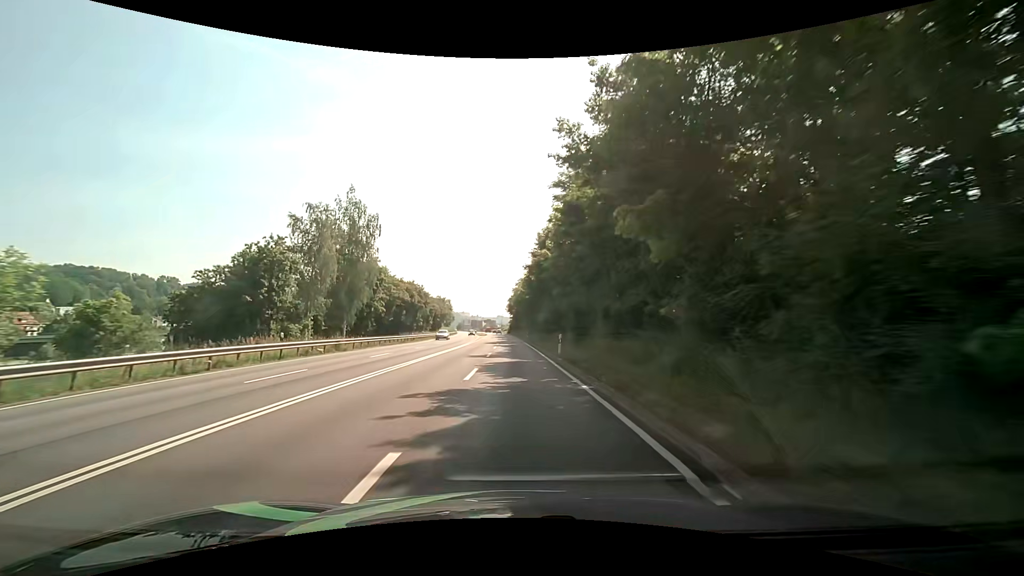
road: primary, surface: asphalt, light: Day
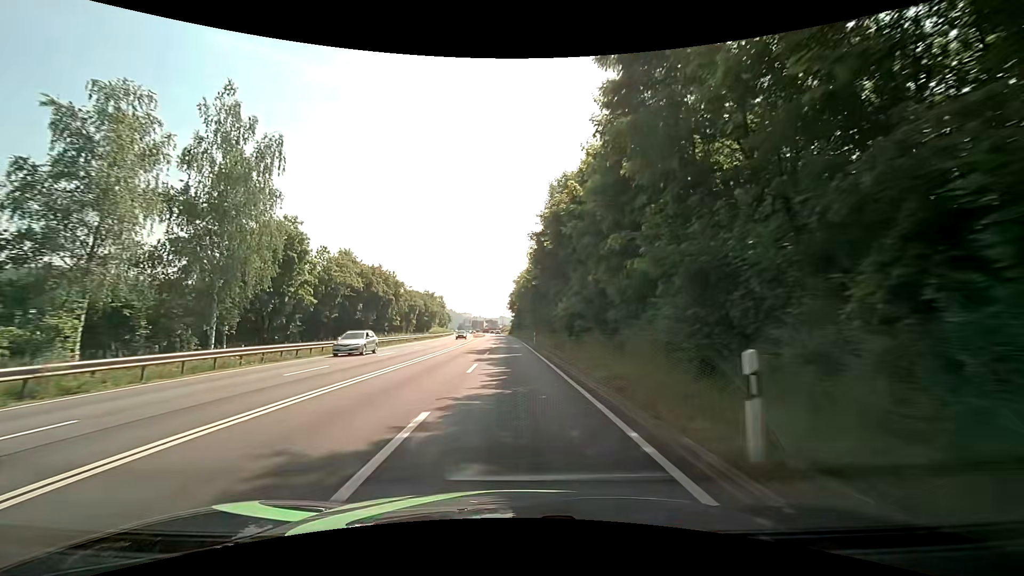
(-0.1, +21.4) m; -1°
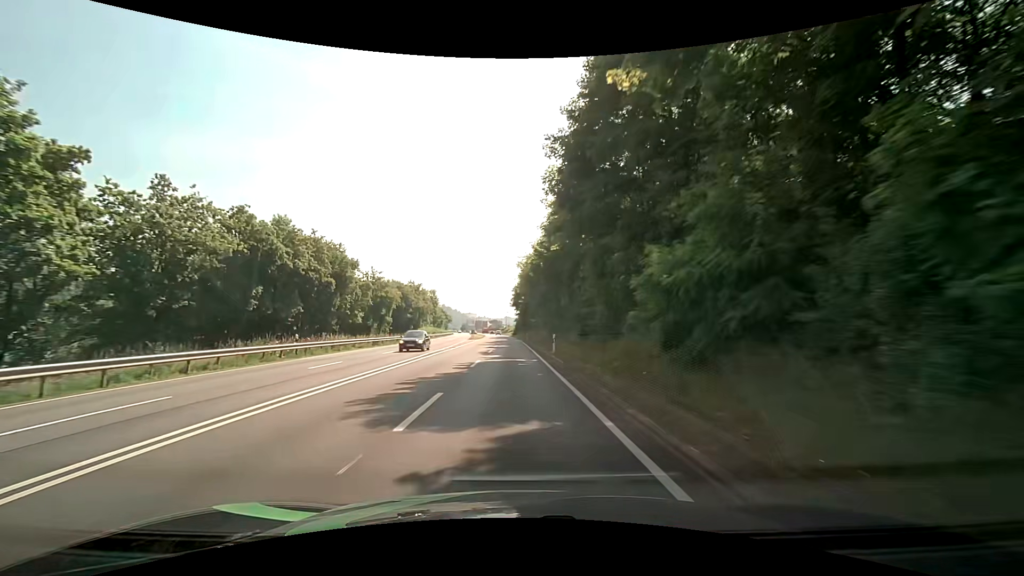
(0.0, +21.4) m; 0°
(0, +10) (0, +20) (0, +30) (0, +40) (0, +50) (-1, +60) (-1, +70) (-1, +80) (-1, +90) (-1, +100) m
